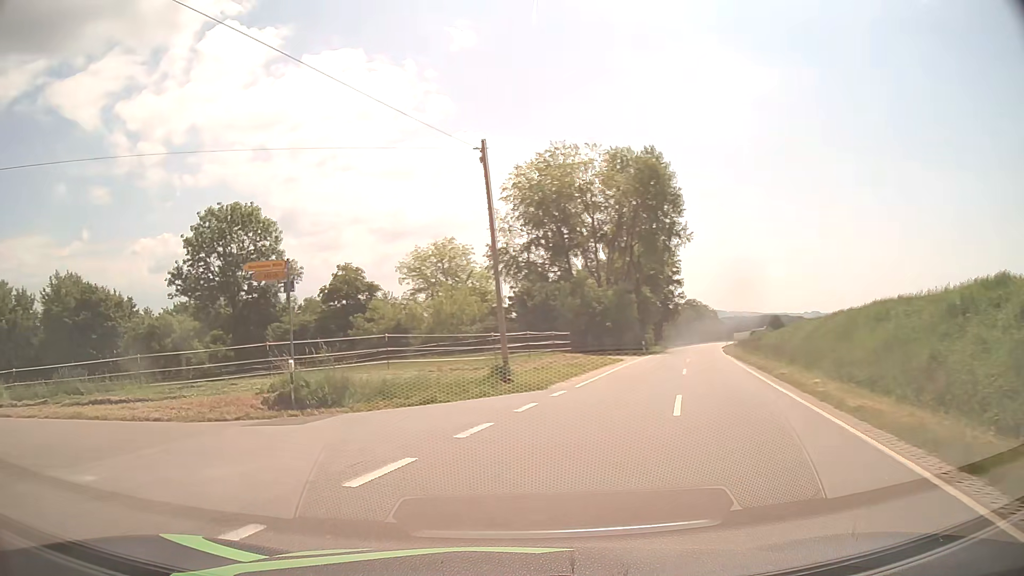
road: tertiary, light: Day
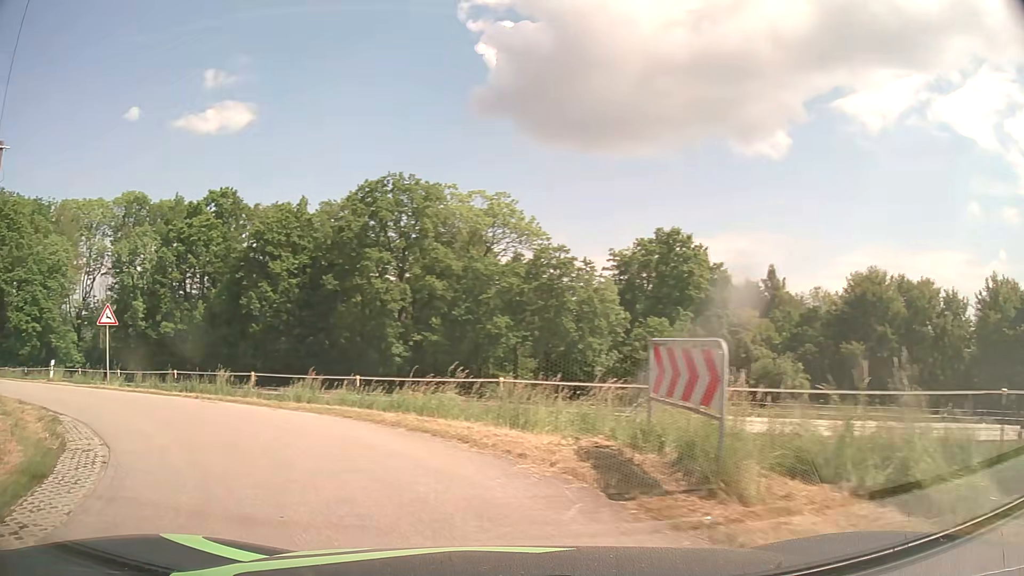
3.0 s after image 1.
(-9.7, +11.6) m; -82°
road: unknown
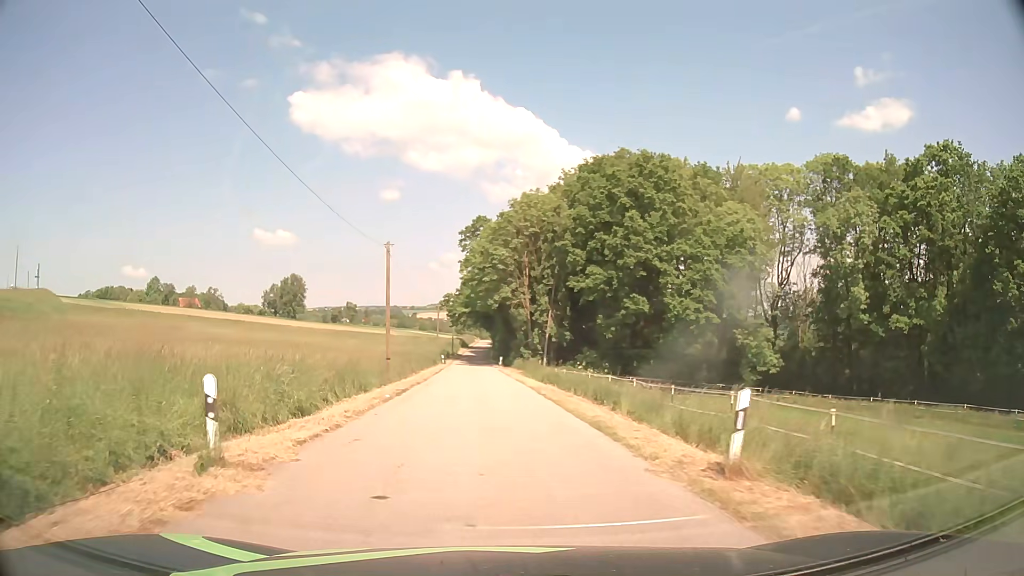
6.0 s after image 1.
(-13.0, +18.5) m; -60°
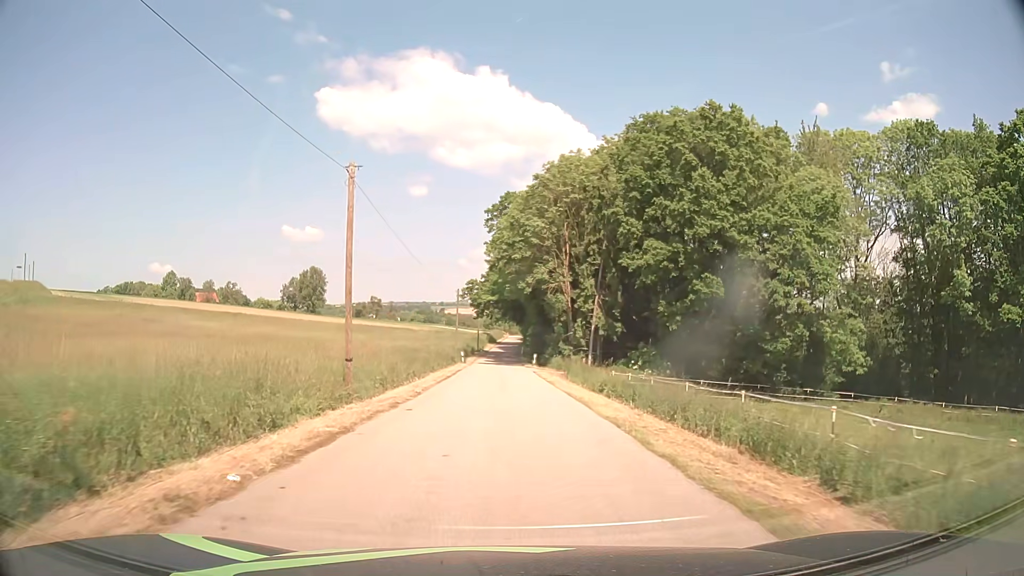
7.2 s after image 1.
(-0.4, +13.5) m; -3°
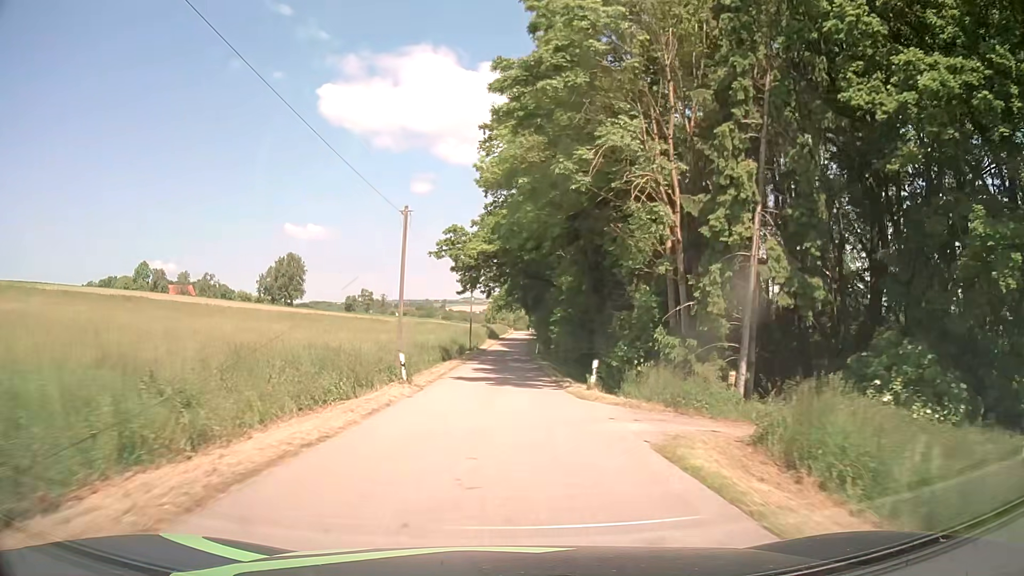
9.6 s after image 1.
(-0.2, +34.0) m; 0°
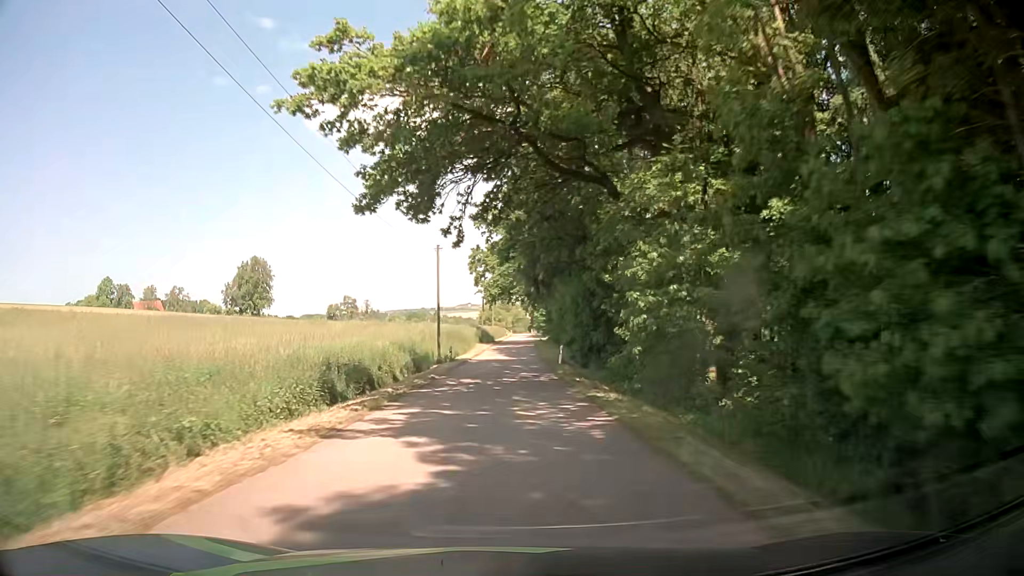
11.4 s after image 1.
(+0.1, +29.9) m; 0°
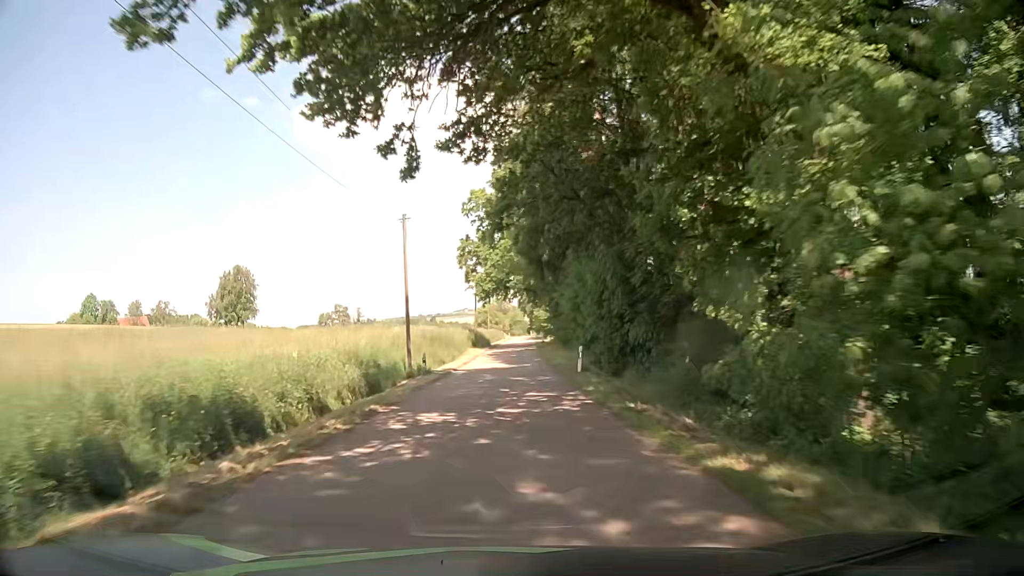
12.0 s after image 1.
(0.0, +10.5) m; 0°
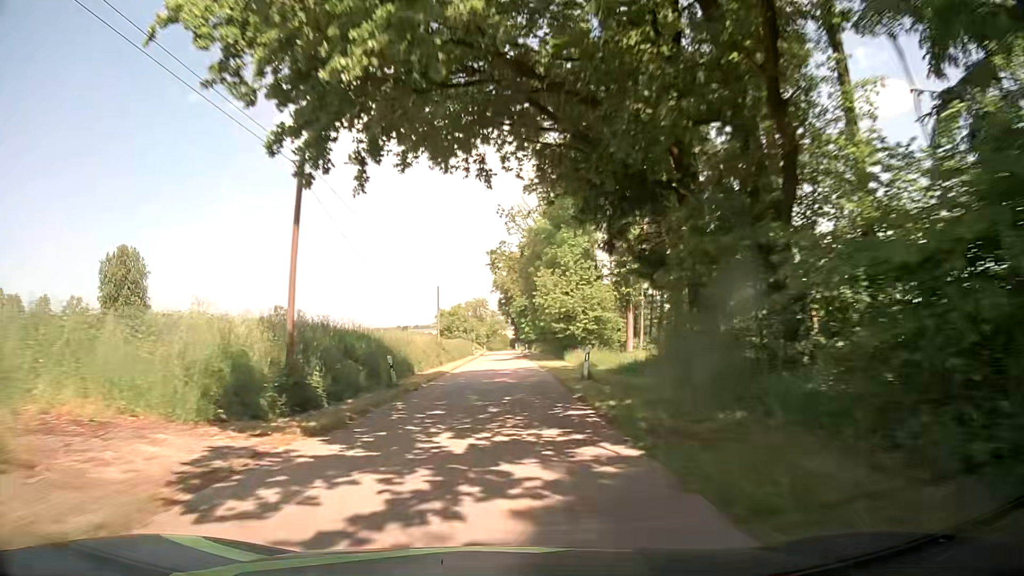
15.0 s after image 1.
(+0.9, +54.6) m; +1°
(0, +10) (0, +20) (0, +30) (0, +40) (0, +50) (0, +60) (0, +70) (+1, +80) (+1, +90) (+1, +100) m
